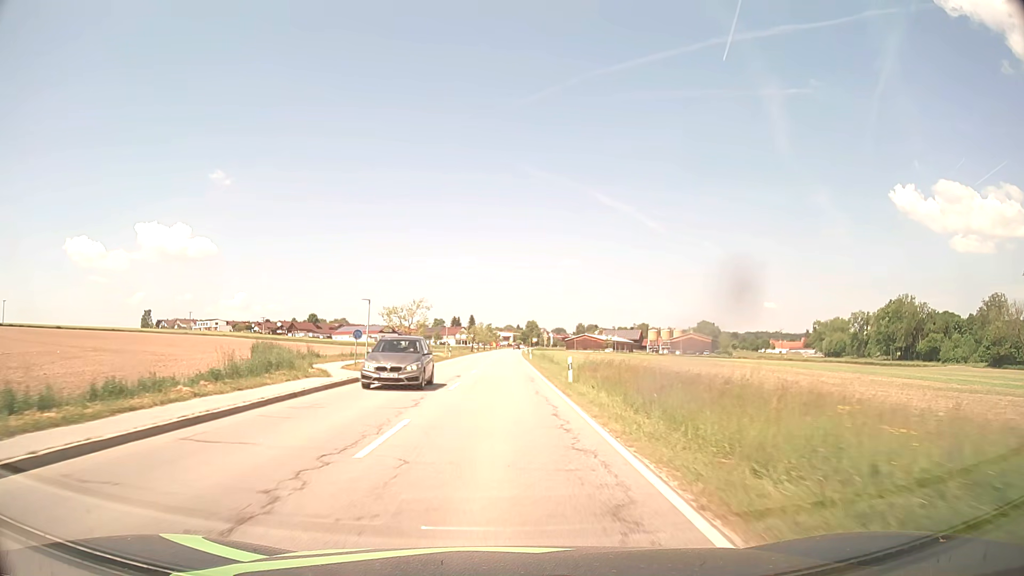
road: secondary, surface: asphalt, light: Day
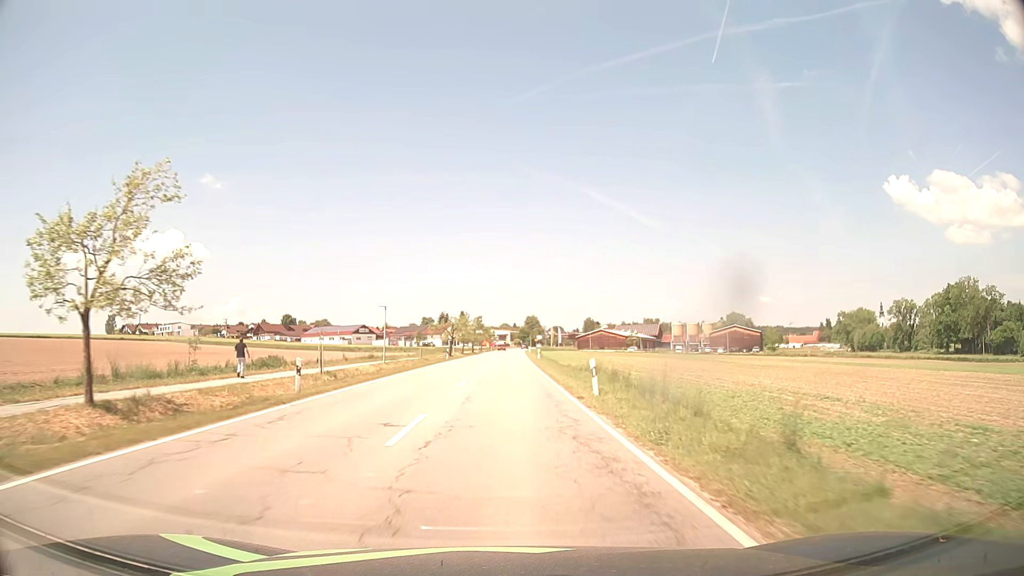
(0.0, +48.0) m; 0°
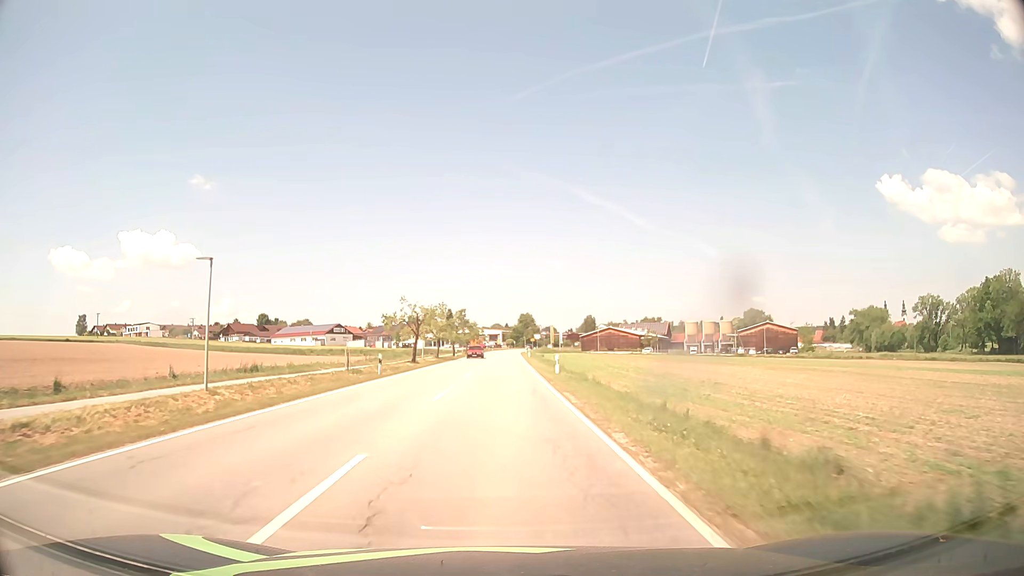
(+0.2, +29.2) m; +1°
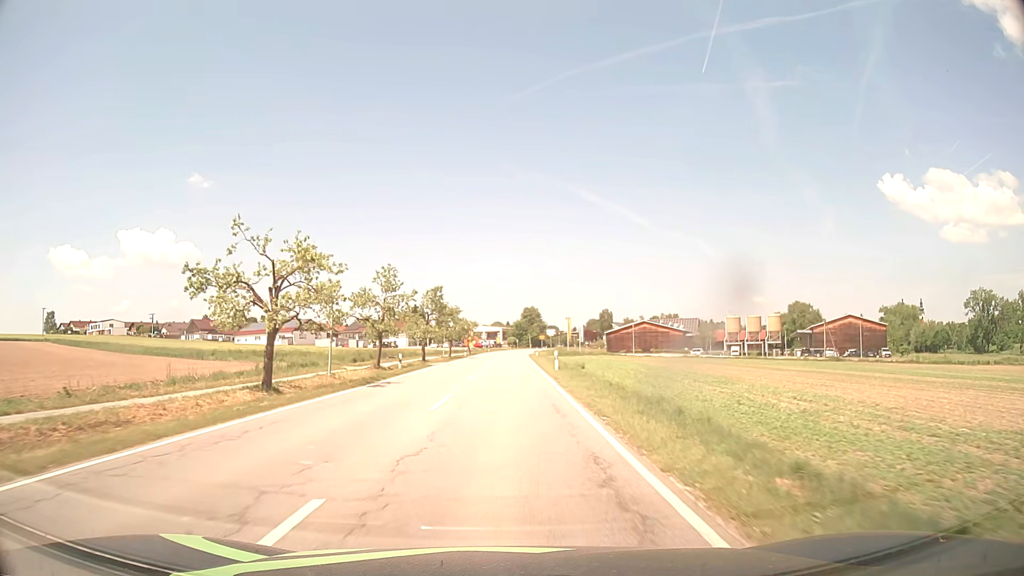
(+0.1, +39.1) m; 0°
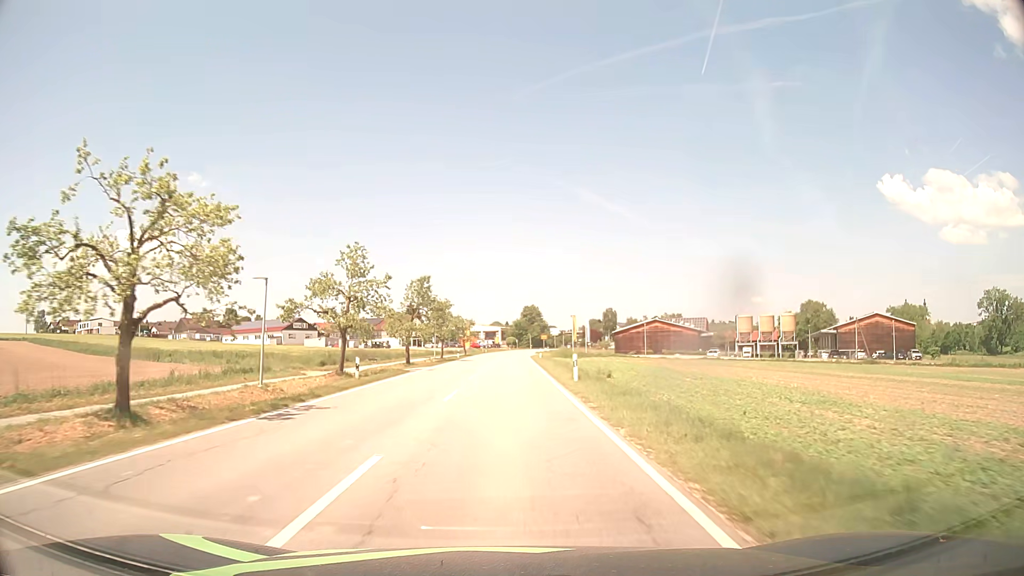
(0.0, +9.8) m; 0°
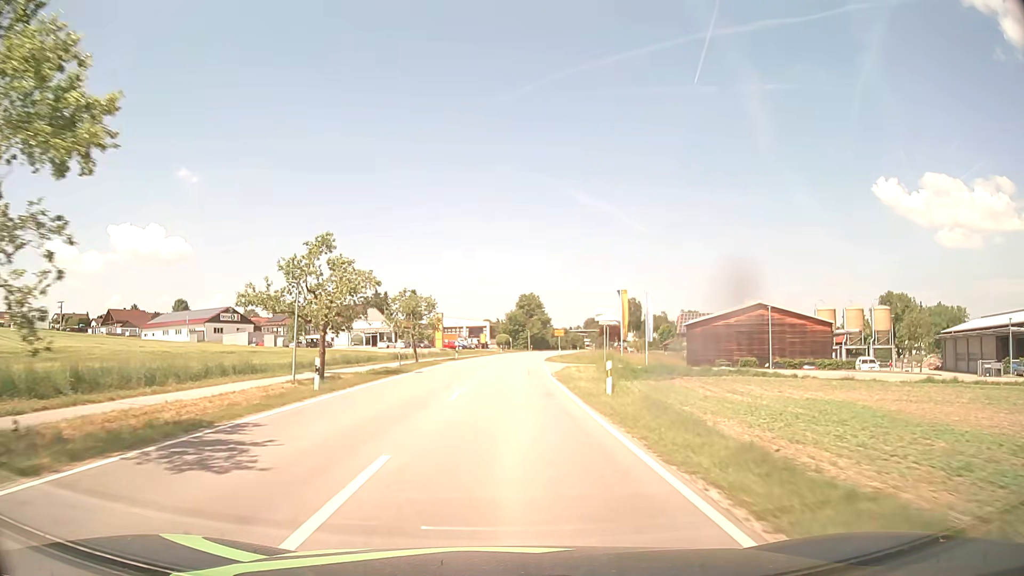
(+0.3, +48.9) m; +1°
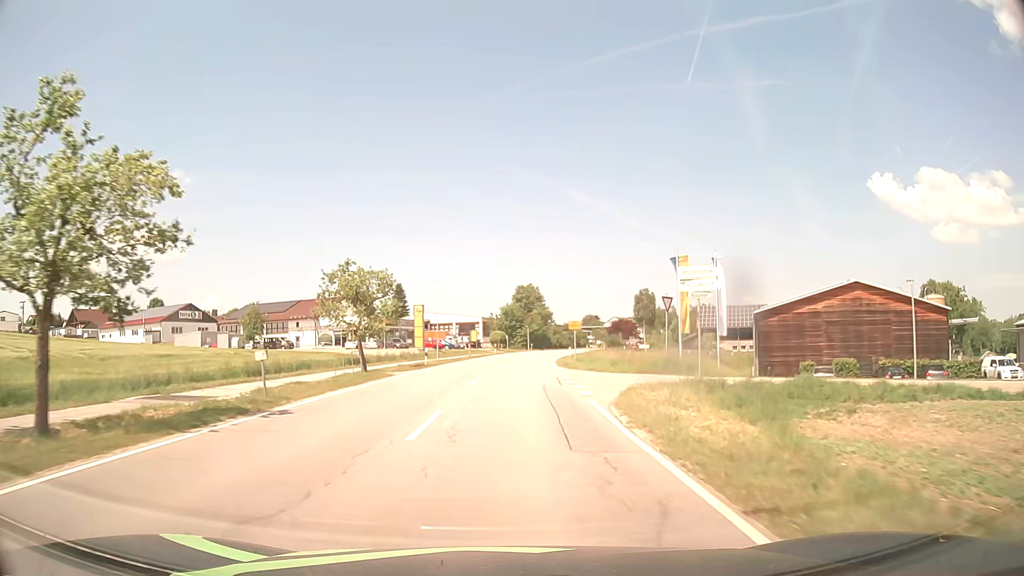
(0.0, +19.3) m; 0°
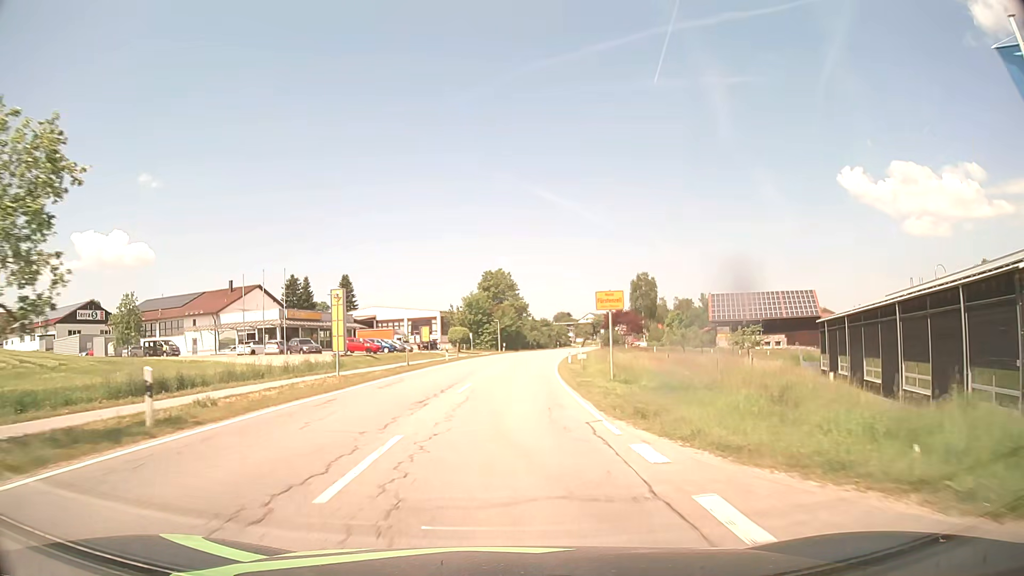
(+0.6, +27.6) m; +3°
(0, +10) (0, +20) (+1, +30) (+1, +40) (+2, +50) (+3, +60) (+5, +70) (+6, +80) (+8, +89) (+11, +99) m
